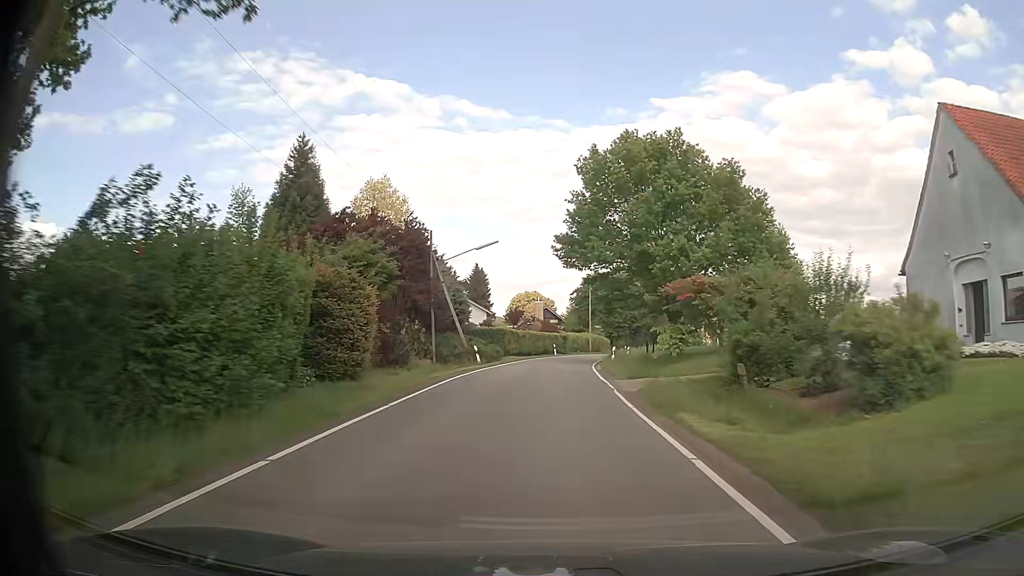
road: tertiary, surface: asphalt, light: Day
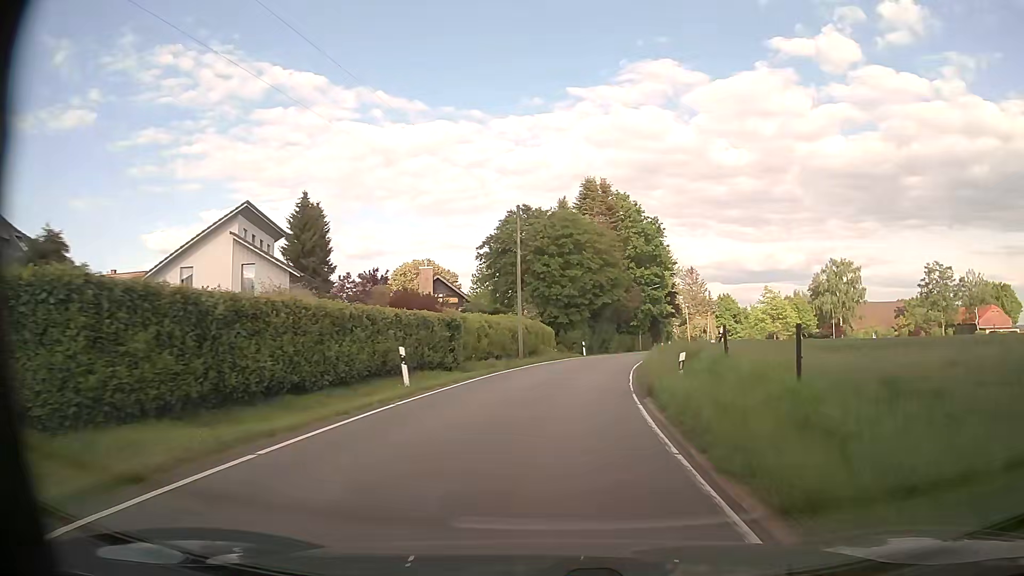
(+2.2, +47.0) m; +7°
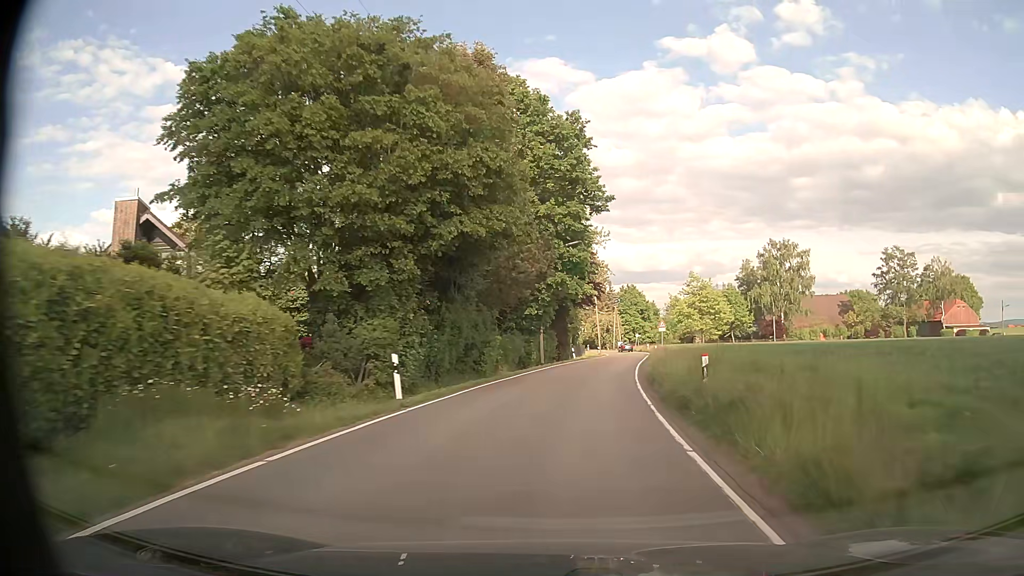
(+3.2, +35.4) m; +10°
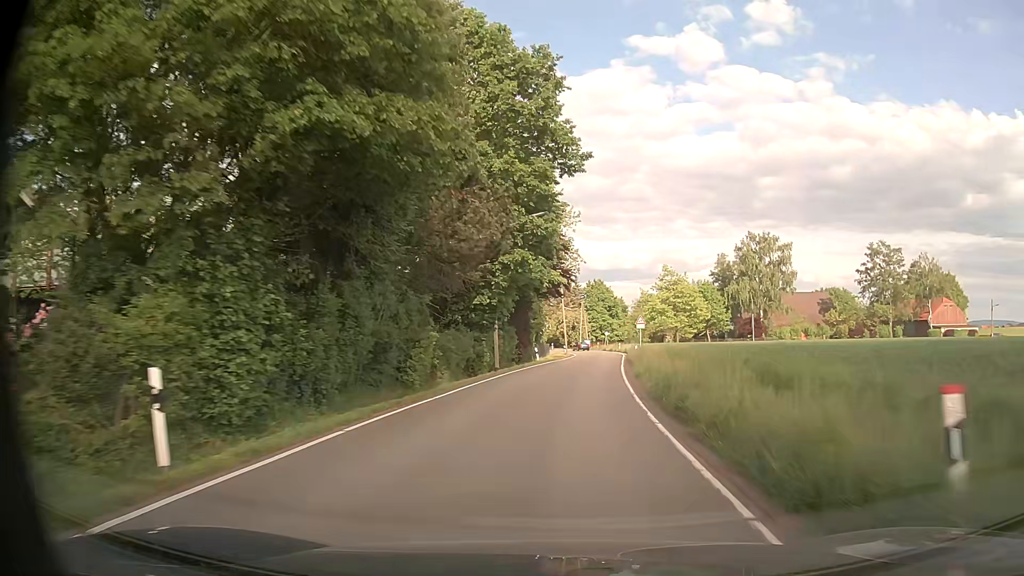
(+0.3, +9.1) m; +3°
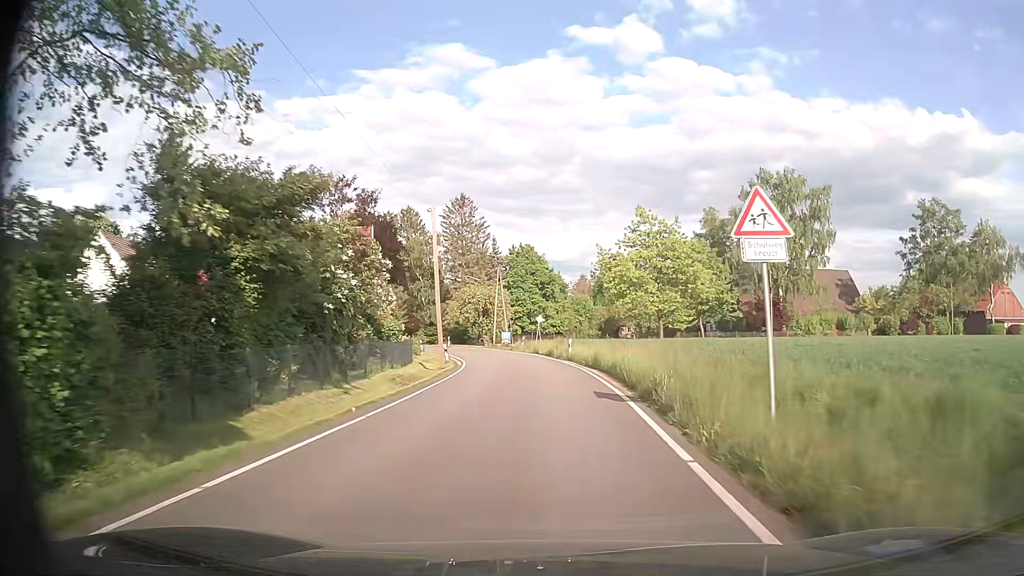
(+3.6, +45.4) m; +6°
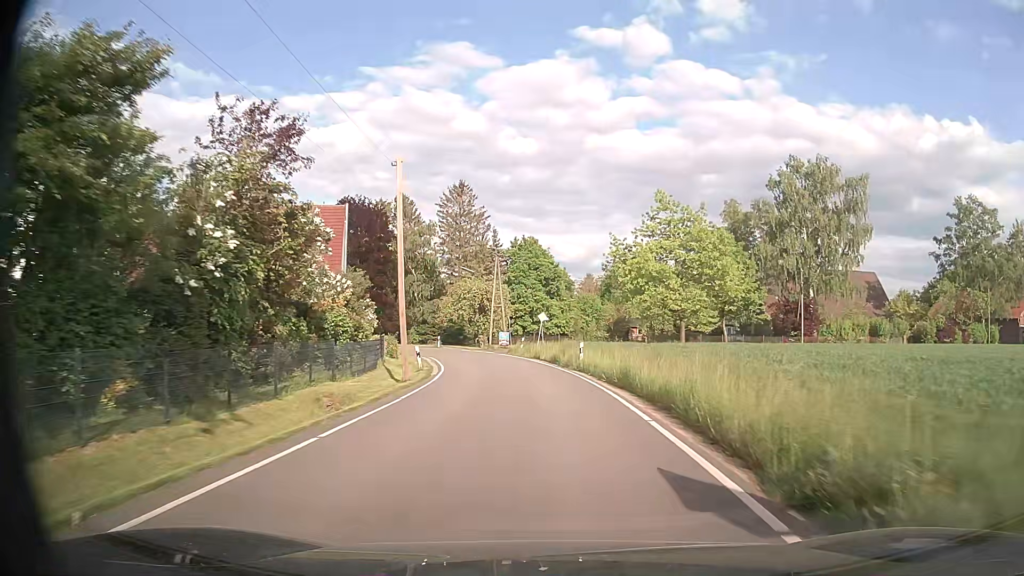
(-0.1, +8.4) m; -1°
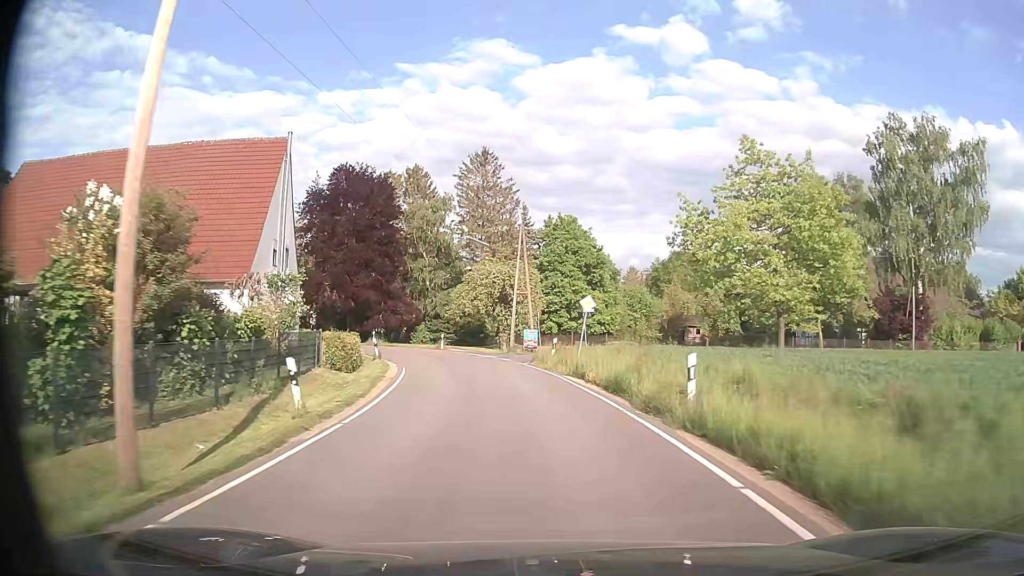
(-0.3, +16.3) m; -3°
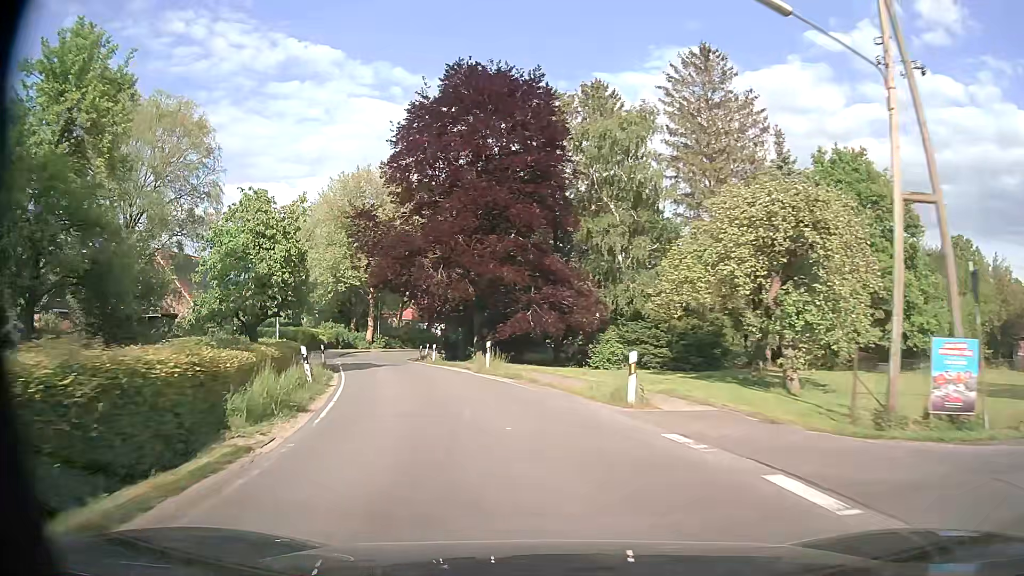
(-4.0, +31.8) m; -18°
